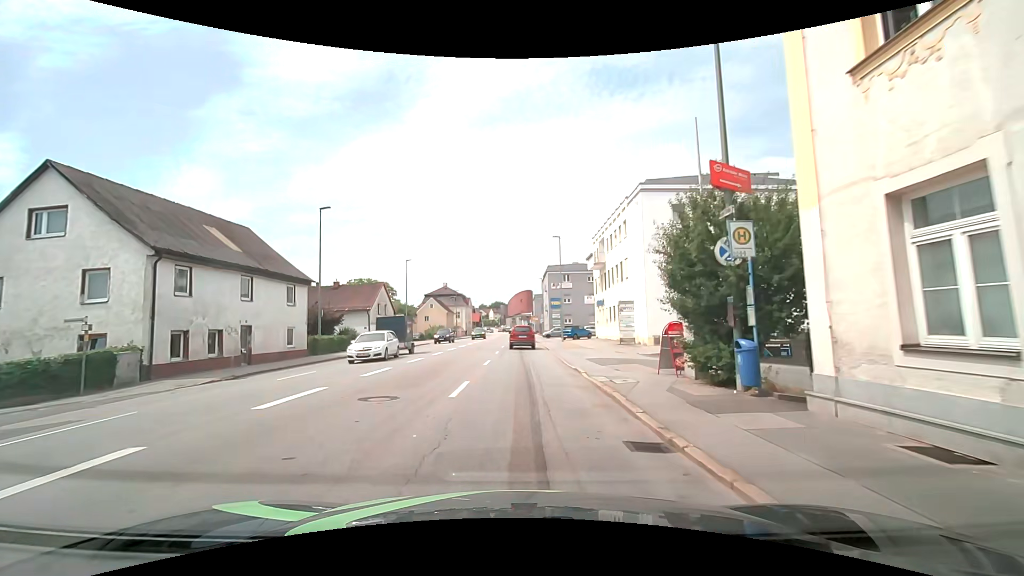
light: Day
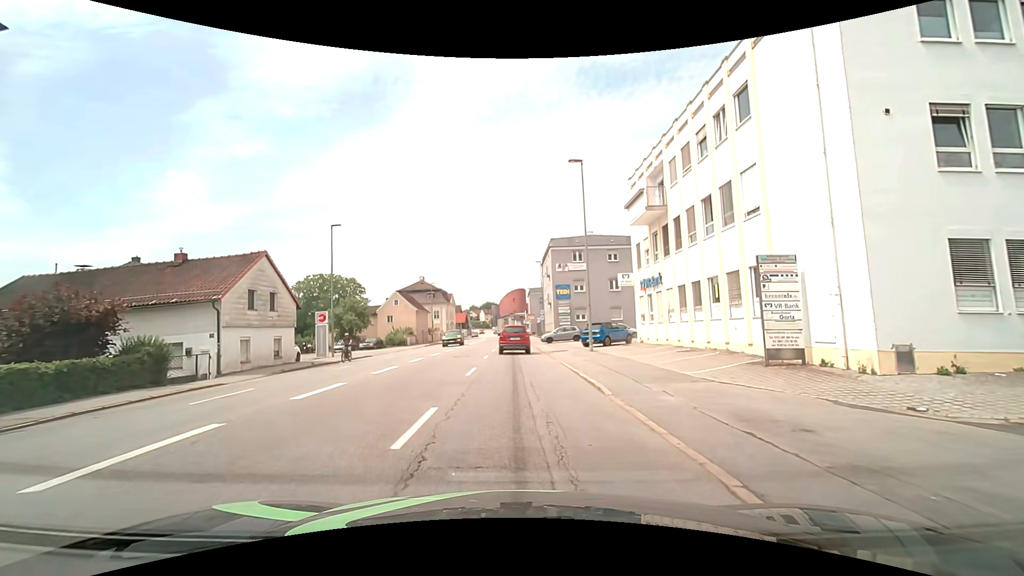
(-0.3, +21.8) m; 0°
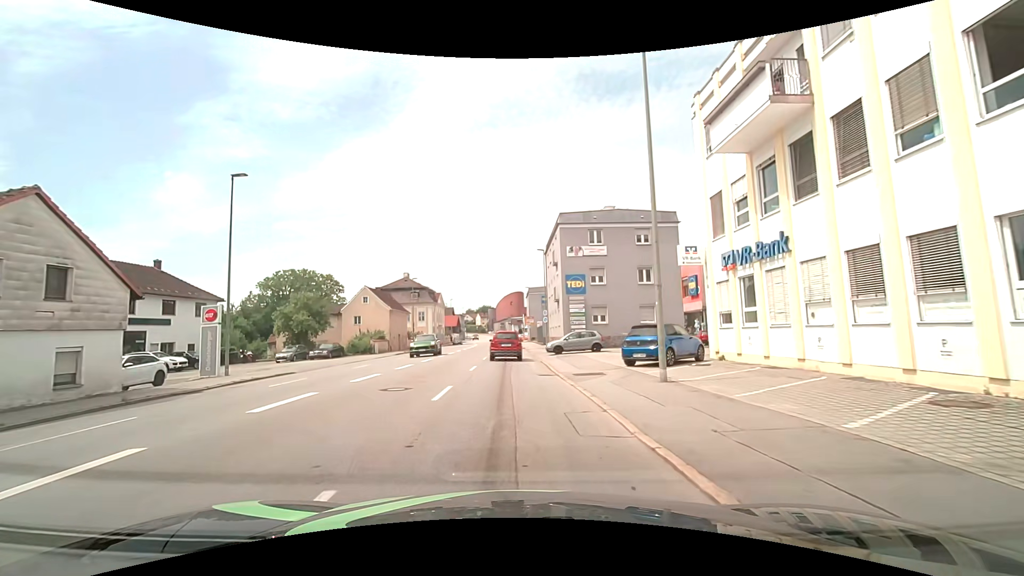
(+0.1, +13.7) m; 0°
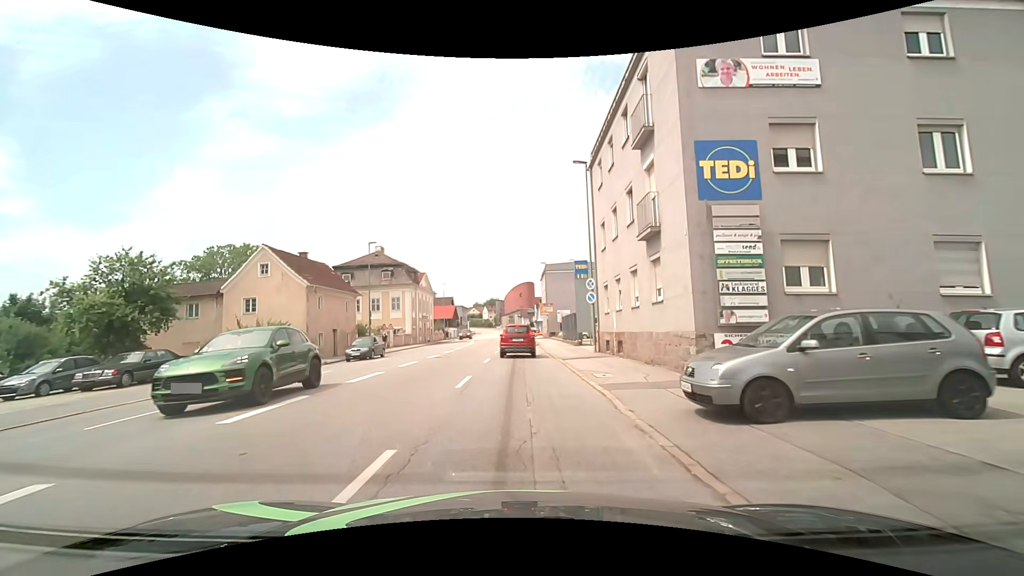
(-0.3, +25.9) m; 0°
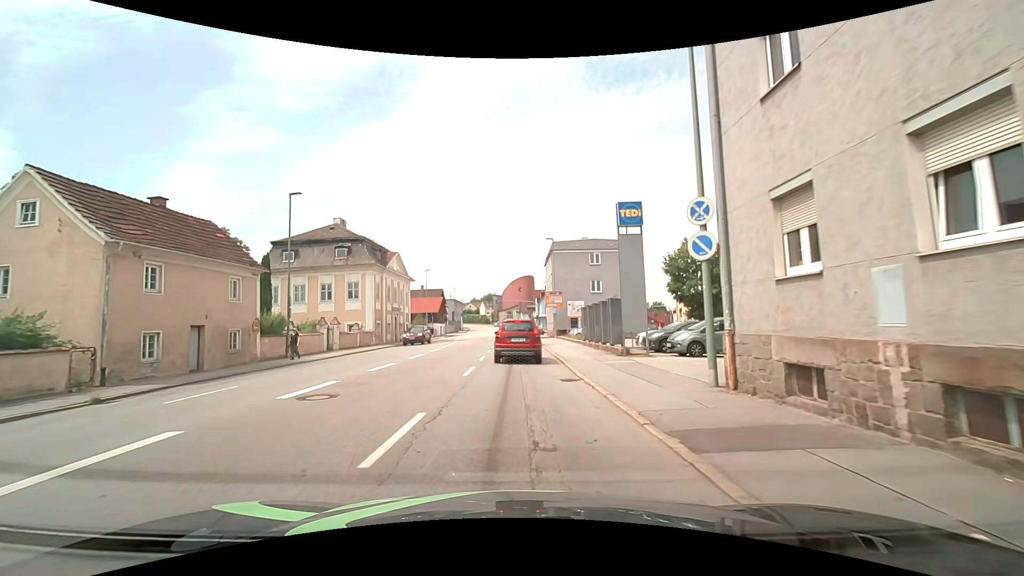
(-0.1, +15.9) m; -1°
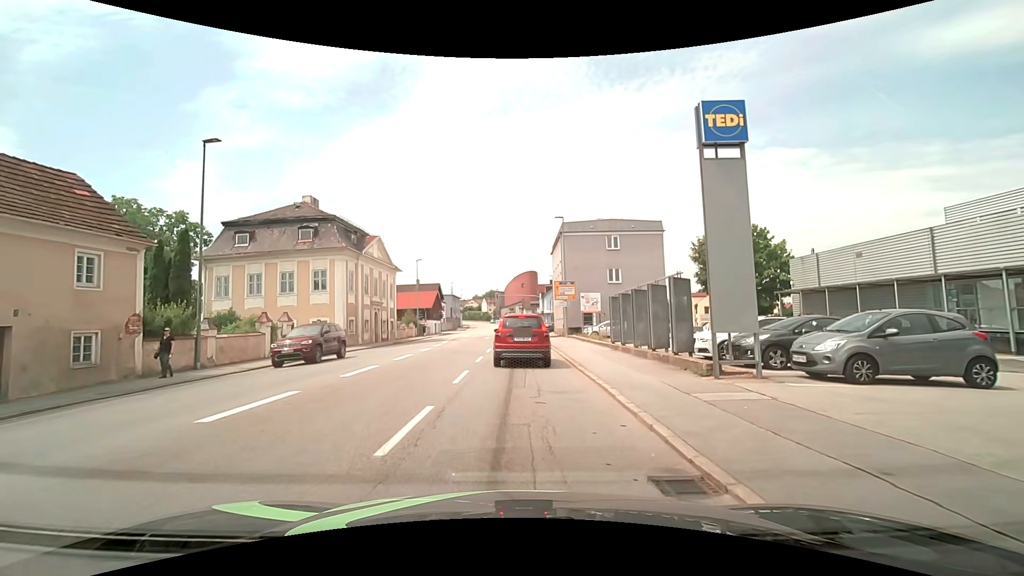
(0.0, +8.4) m; -1°
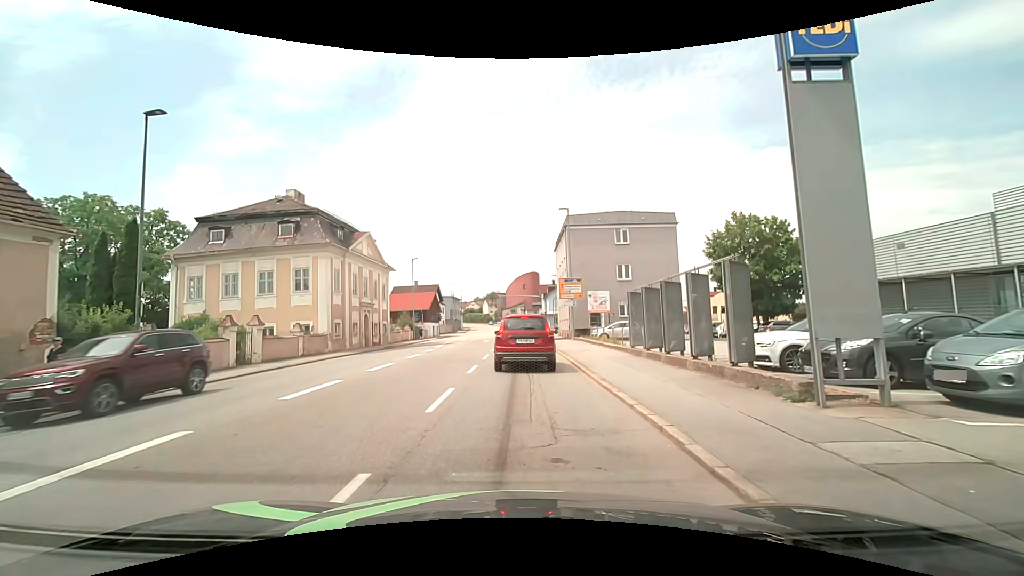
(0.0, +3.5) m; +2°
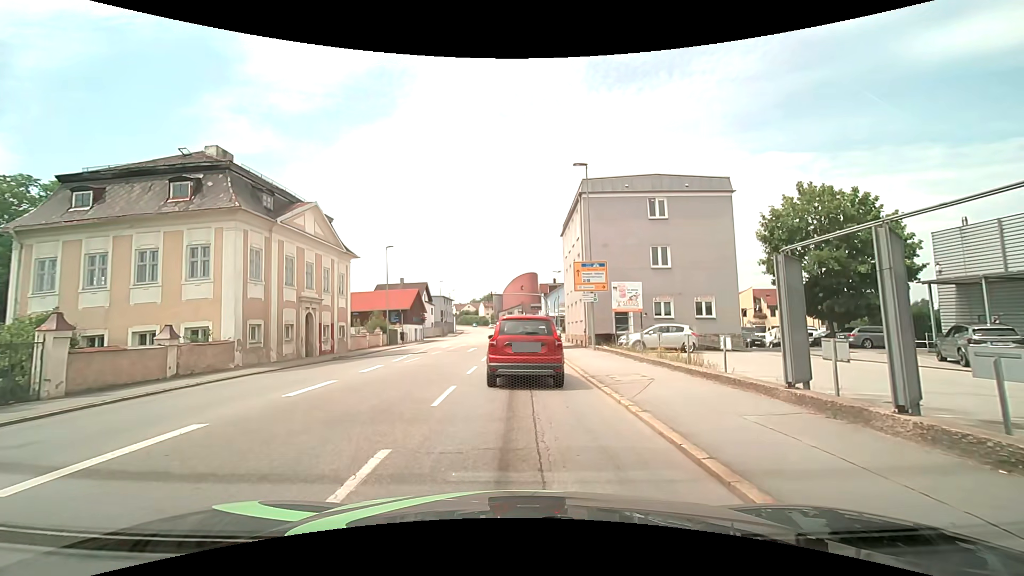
(-0.2, +11.0) m; -1°
